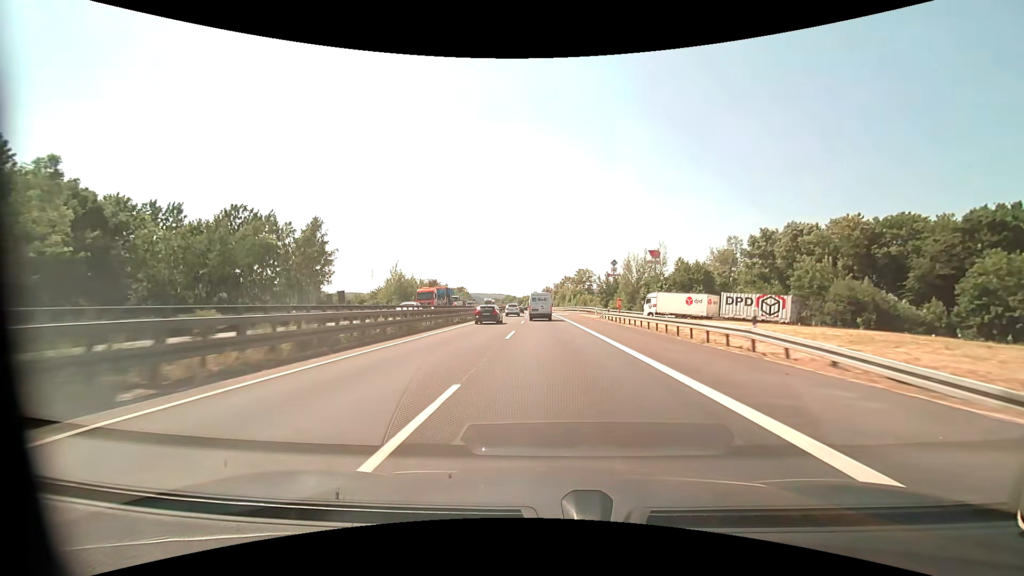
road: motorway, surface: asphalt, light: Day
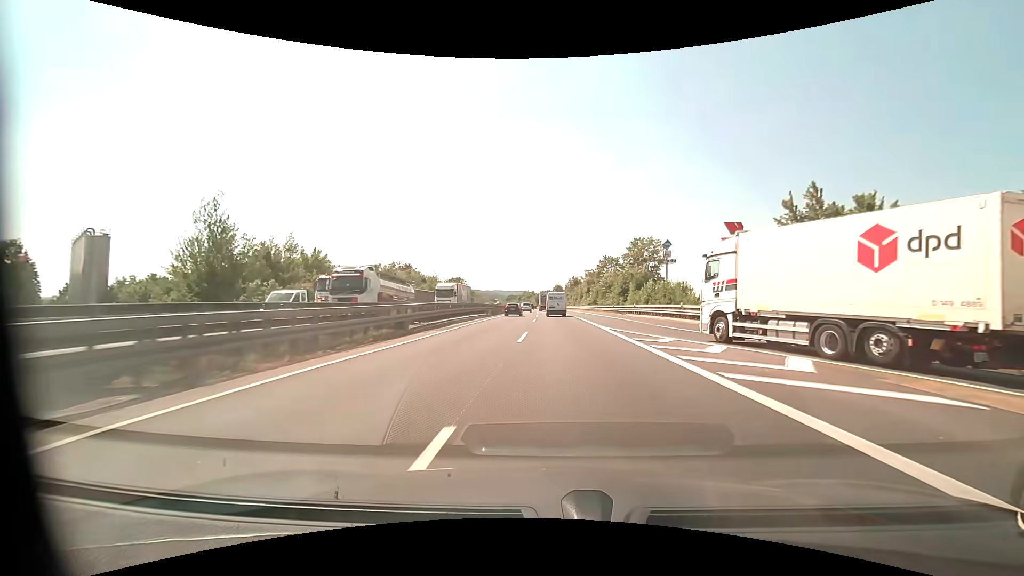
(-1.6, +74.7) m; -3°
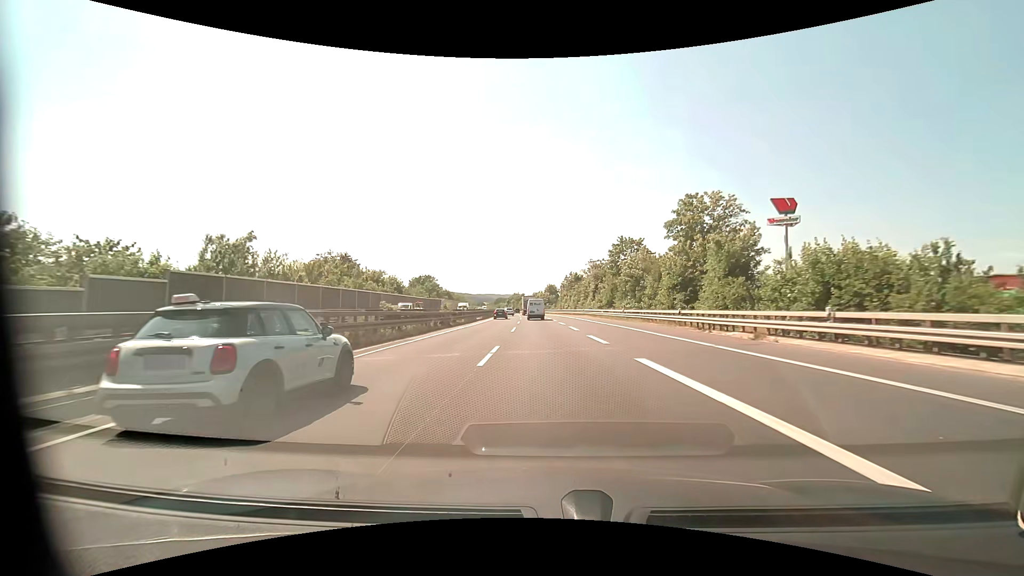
(+0.4, +41.5) m; +1°
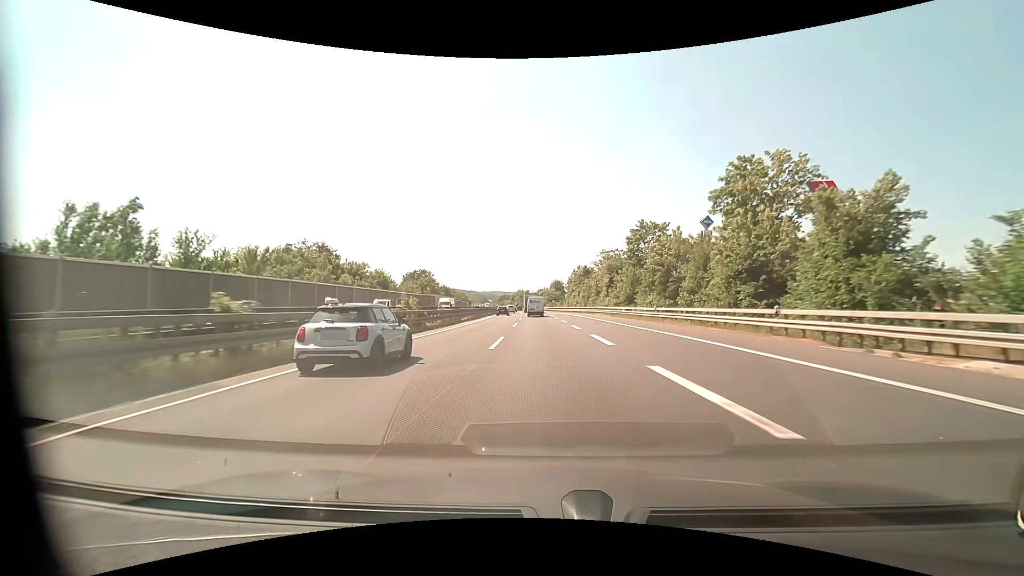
(-0.1, +13.8) m; -1°
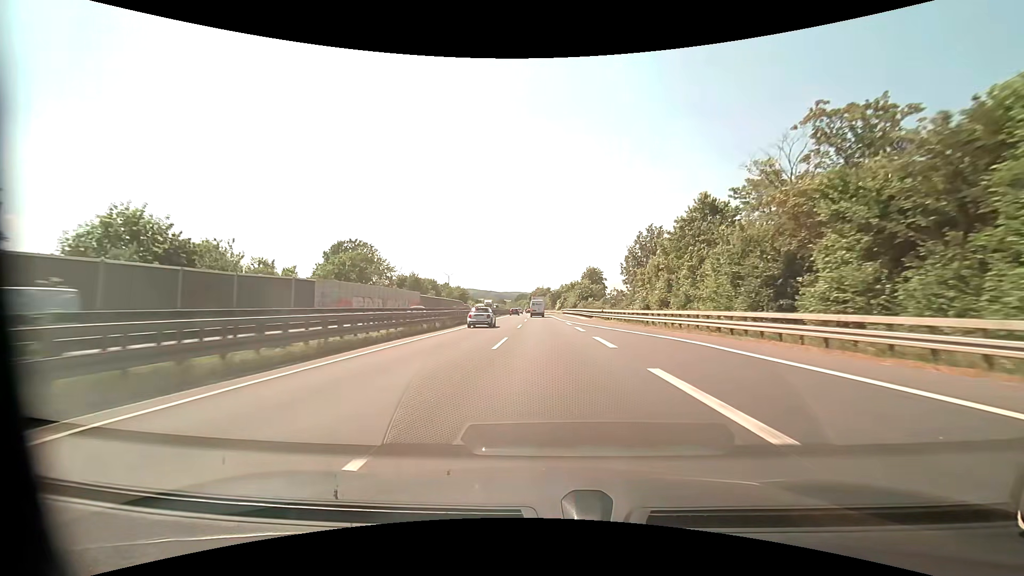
(-1.7, +71.6) m; -2°
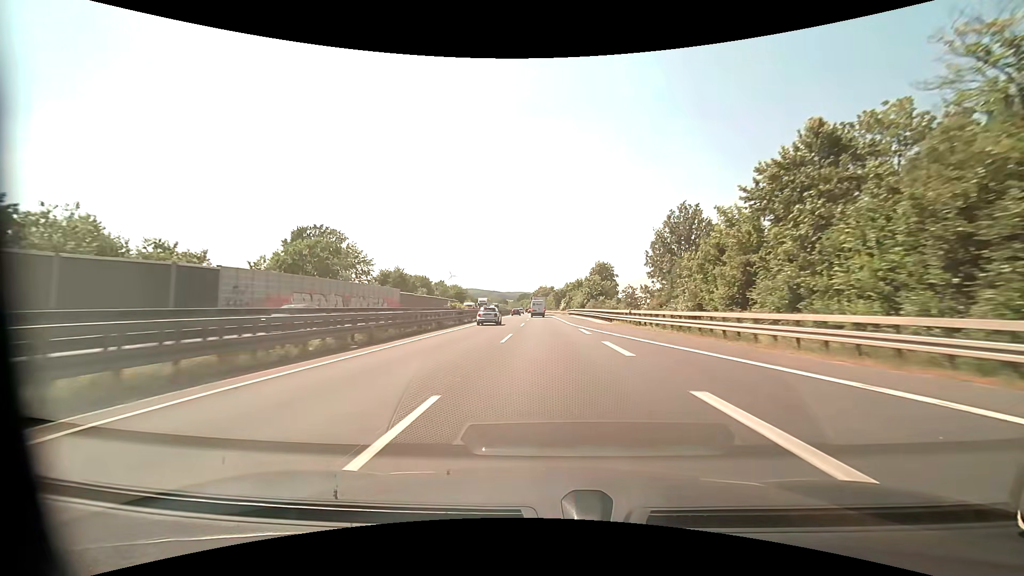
(-0.1, +15.0) m; -1°
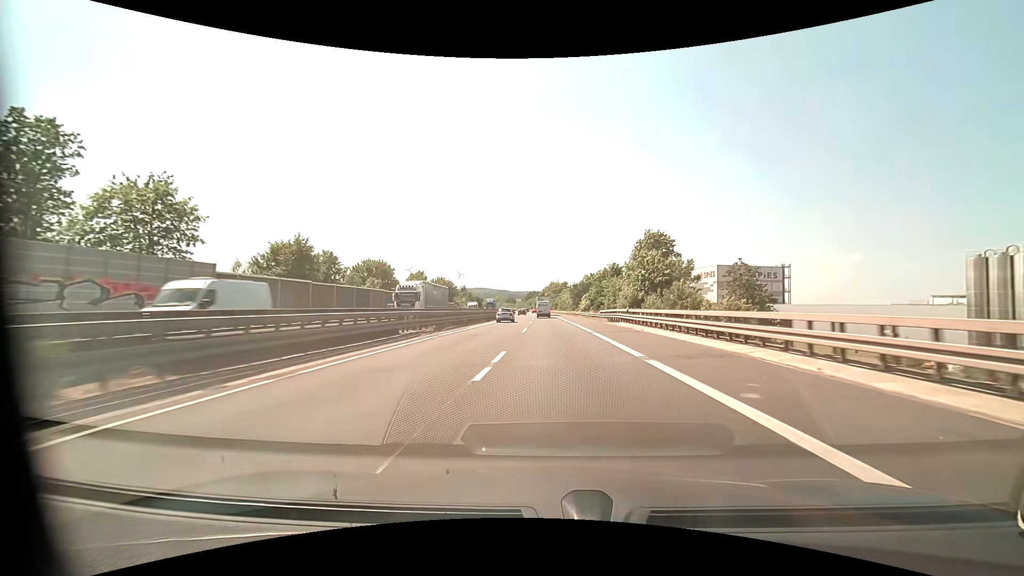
(-0.4, +46.4) m; -1°
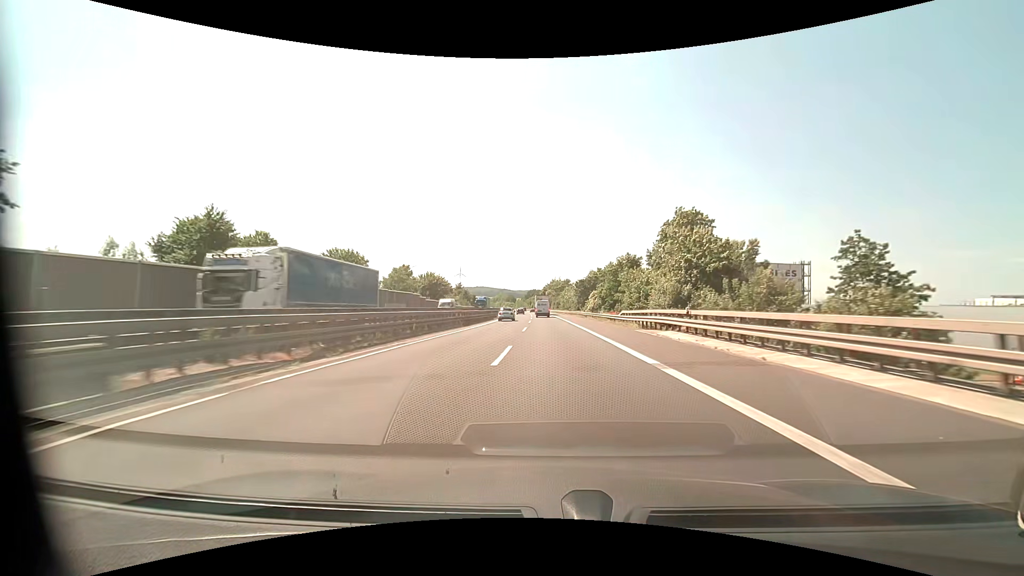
(0.0, +15.9) m; 0°
(0, +10) (0, +20) (0, +30) (0, +40) (0, +50) (0, +60) (0, +70) (0, +80) (-1, +90) (-1, +100) m
